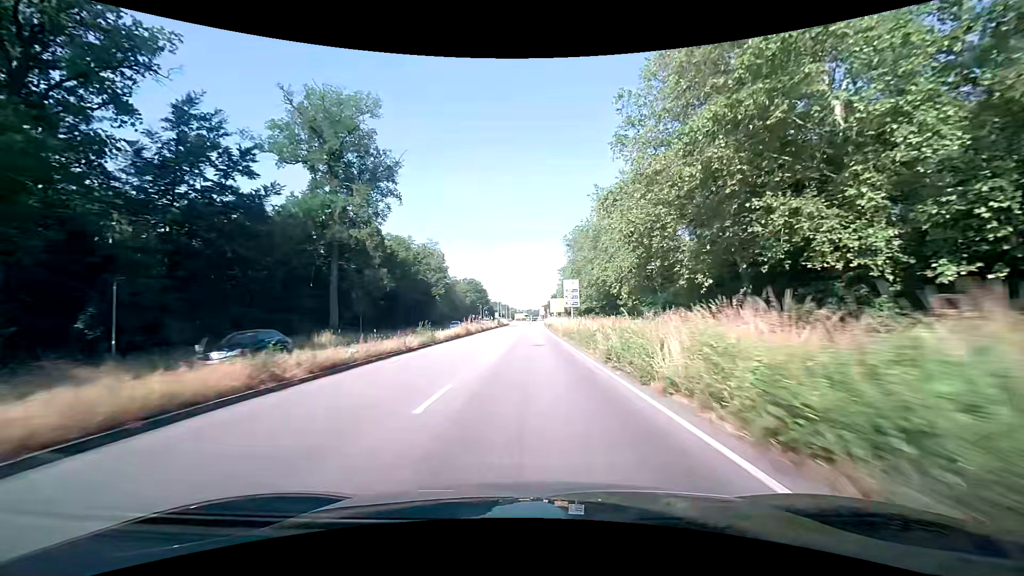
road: primary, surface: asphalt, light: Day
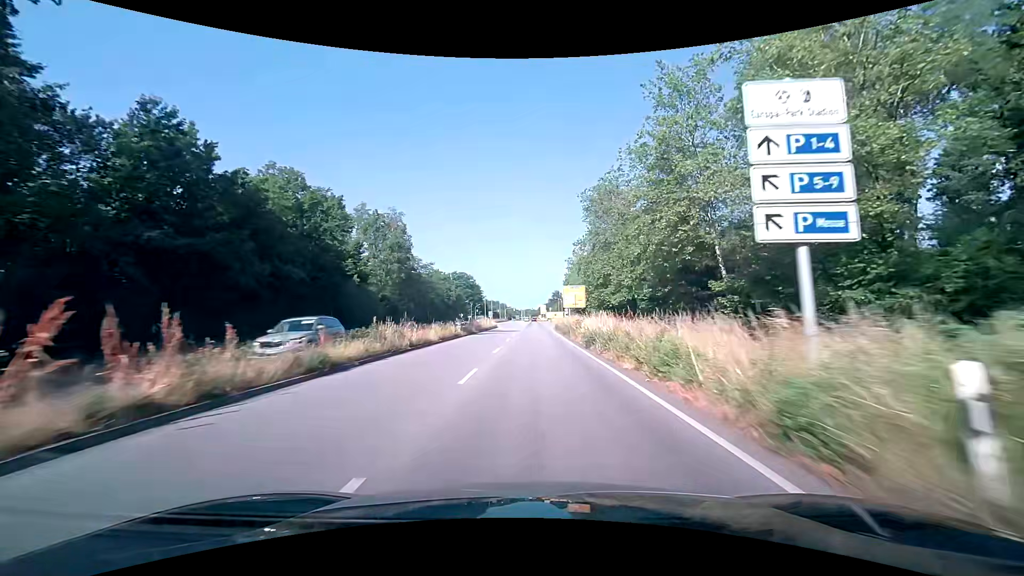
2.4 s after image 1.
(+0.2, +42.8) m; +1°
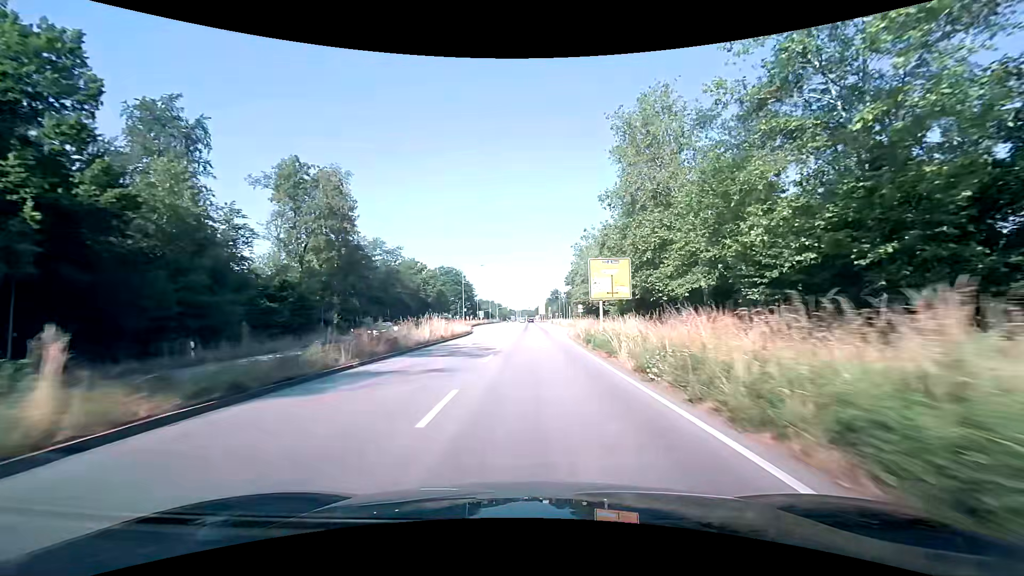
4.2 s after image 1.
(-0.1, +31.7) m; 0°
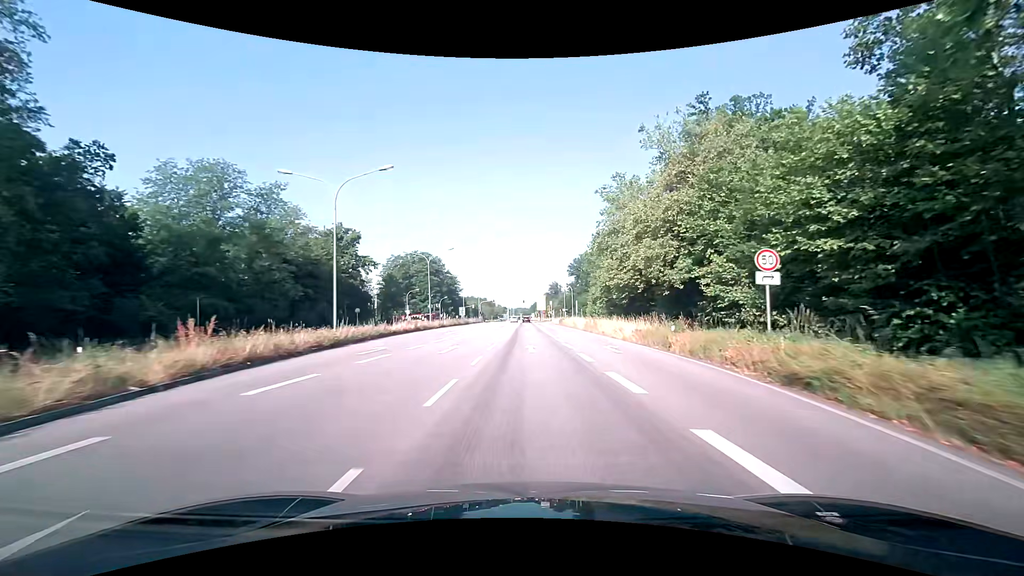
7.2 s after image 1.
(+0.5, +50.7) m; +1°
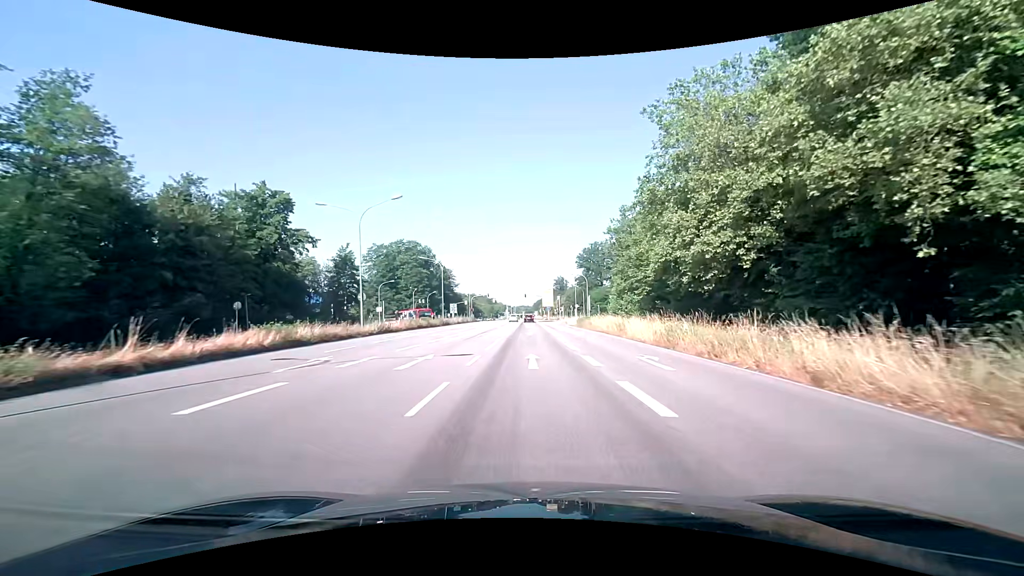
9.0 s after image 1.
(-0.3, +26.4) m; -1°
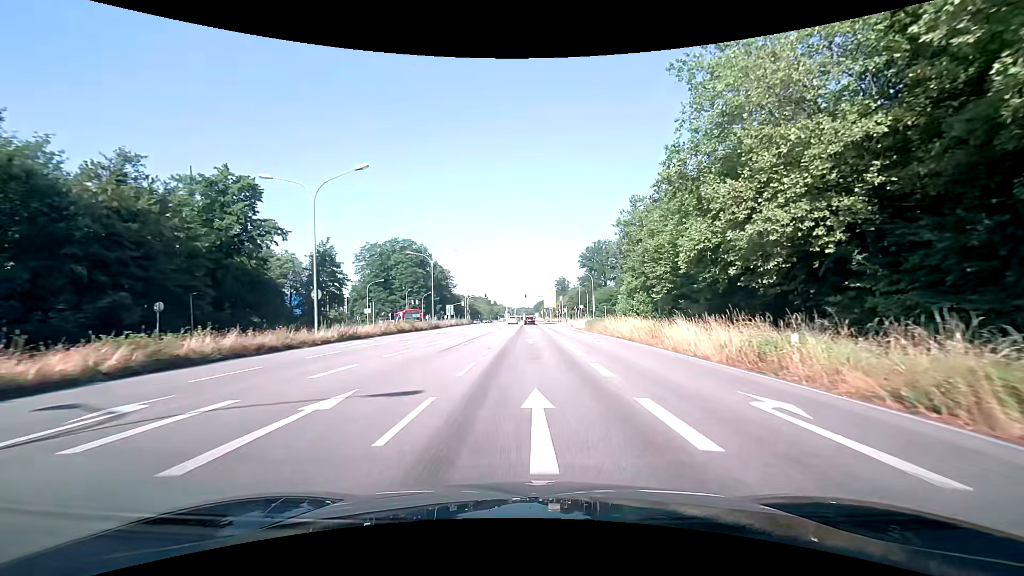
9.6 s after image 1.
(-0.1, +7.8) m; 0°
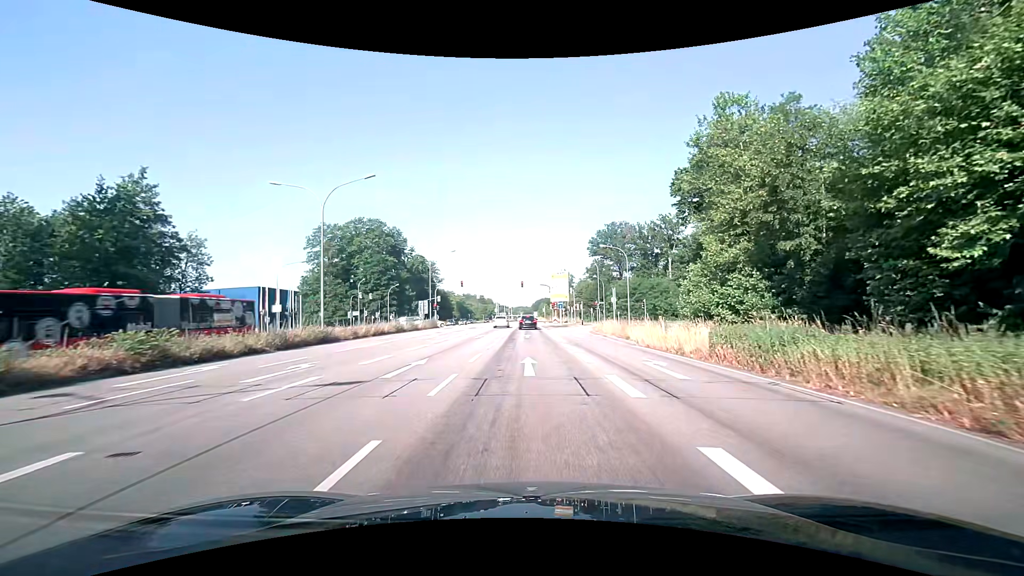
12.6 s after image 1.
(+0.1, +33.2) m; +1°
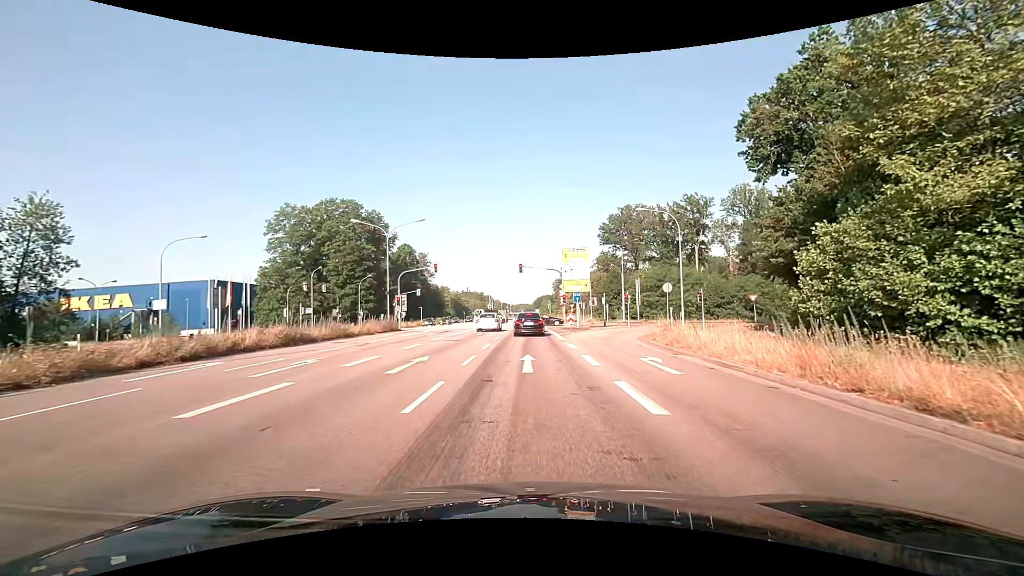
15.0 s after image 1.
(-0.1, +19.4) m; 0°
(0, +10) (0, +20) (0, +30) (0, +40) (0, +50) (0, +60) (0, +70) (0, +80) (0, +90) (0, +100) m
